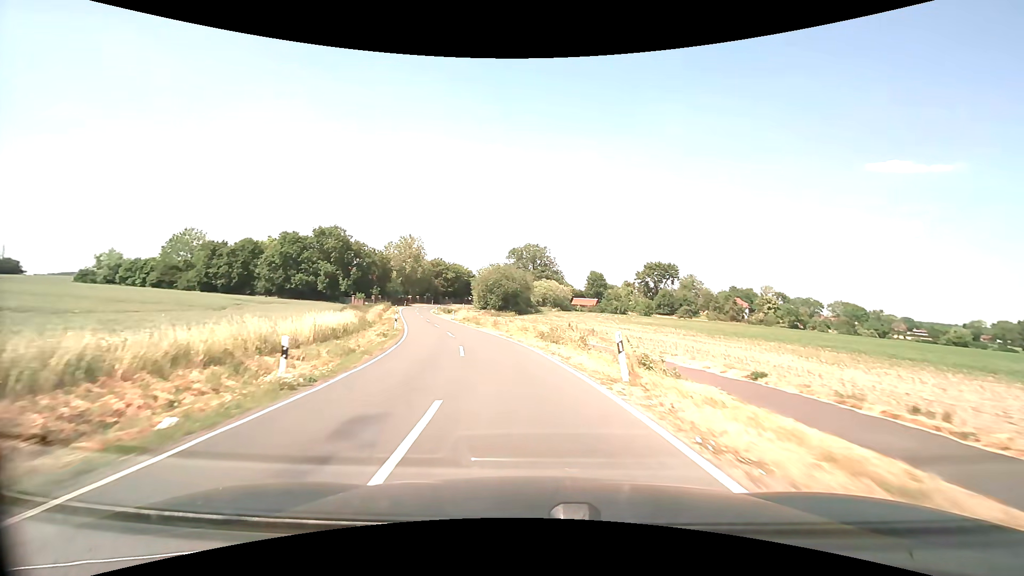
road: secondary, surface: asphalt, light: Day
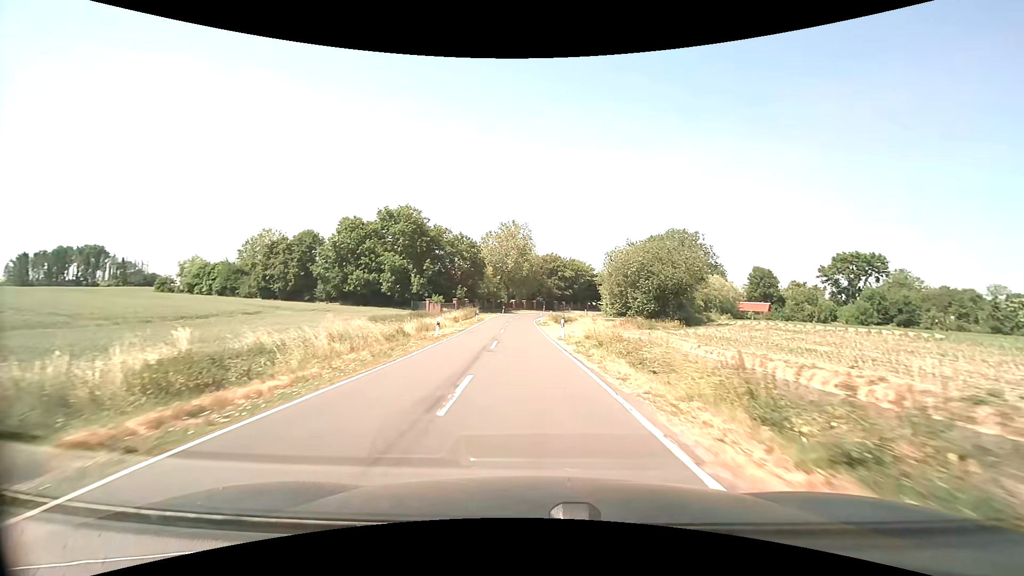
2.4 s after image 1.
(-4.4, +33.4) m; -14°
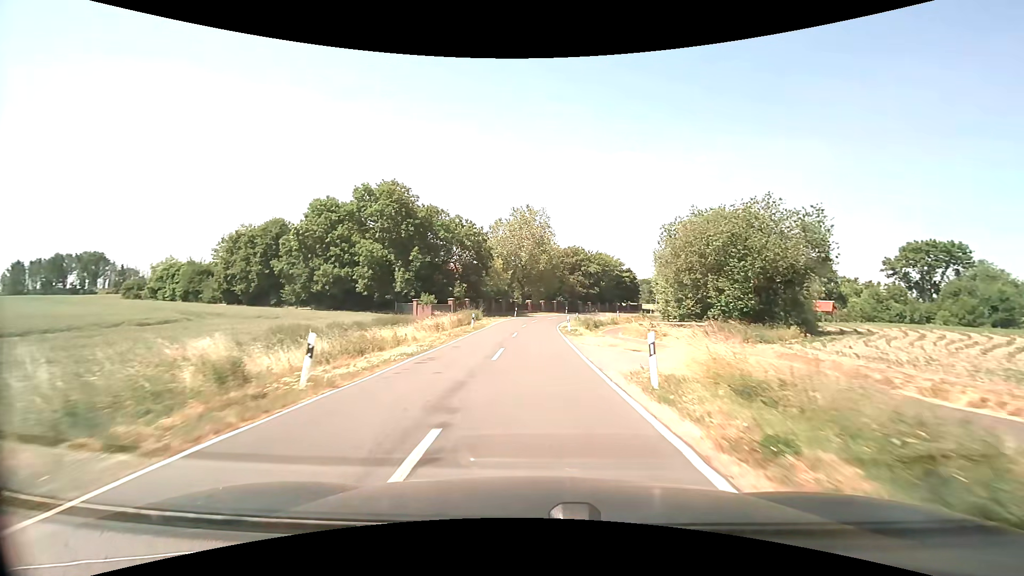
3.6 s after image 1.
(-0.4, +17.1) m; -2°
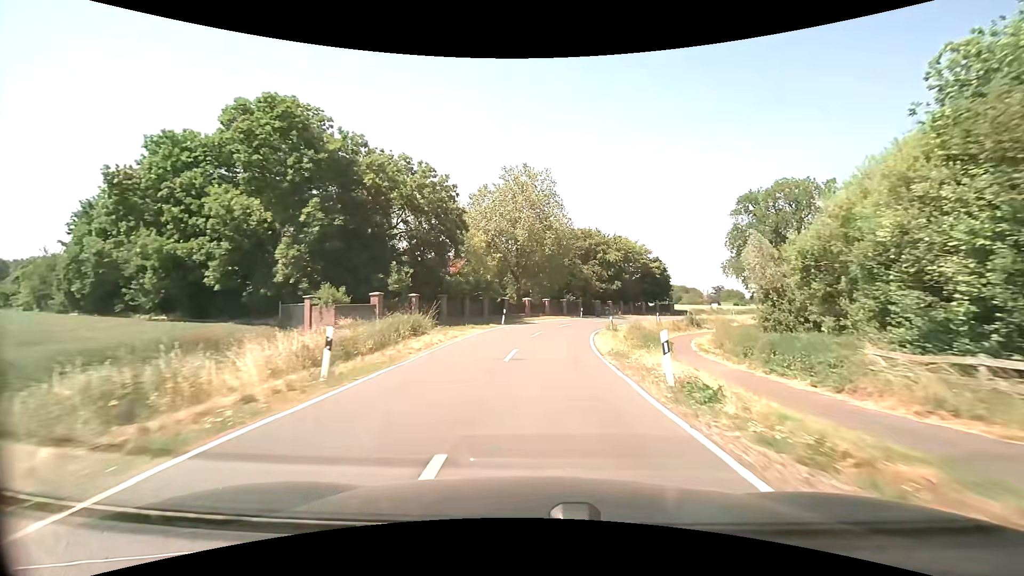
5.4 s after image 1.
(-0.5, +25.2) m; -1°
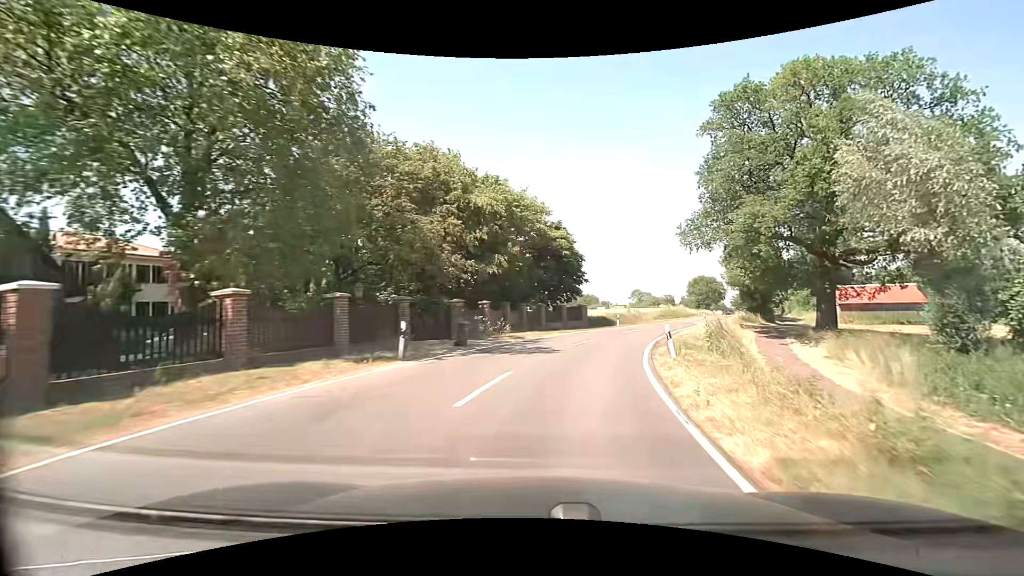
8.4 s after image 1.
(+4.0, +40.5) m; +16°
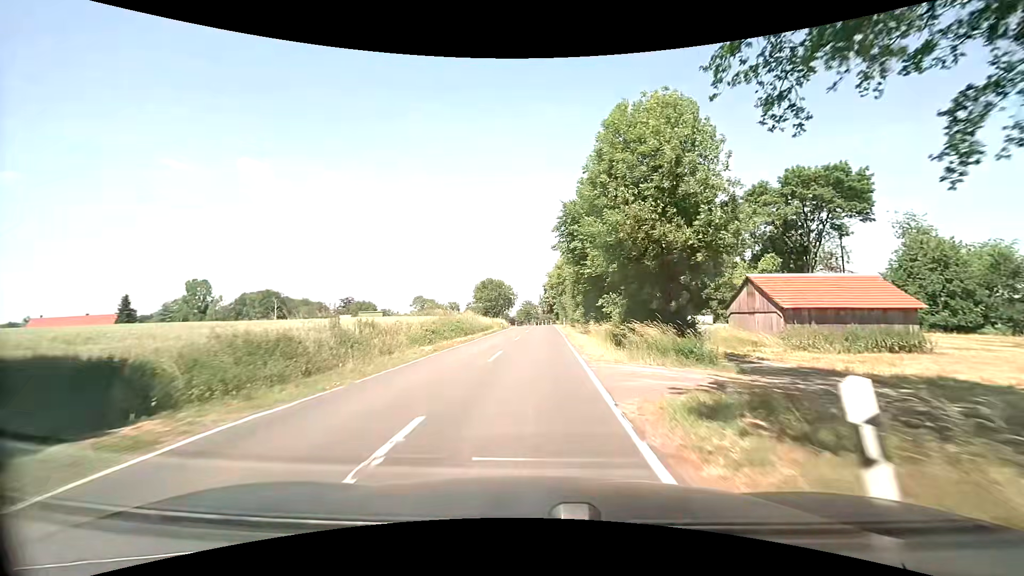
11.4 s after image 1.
(+9.8, +38.7) m; +24°
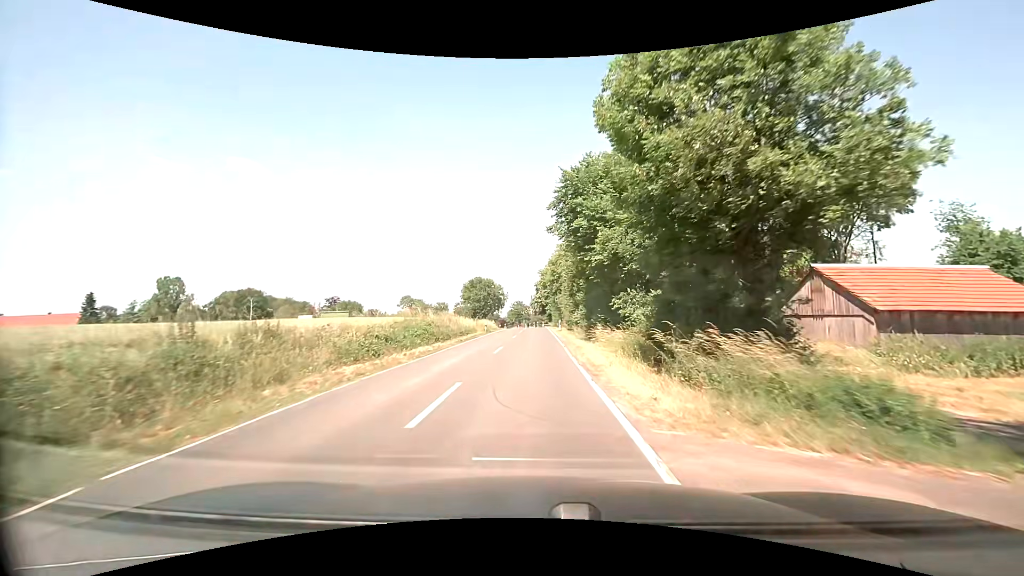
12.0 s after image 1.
(+0.1, +8.4) m; +2°
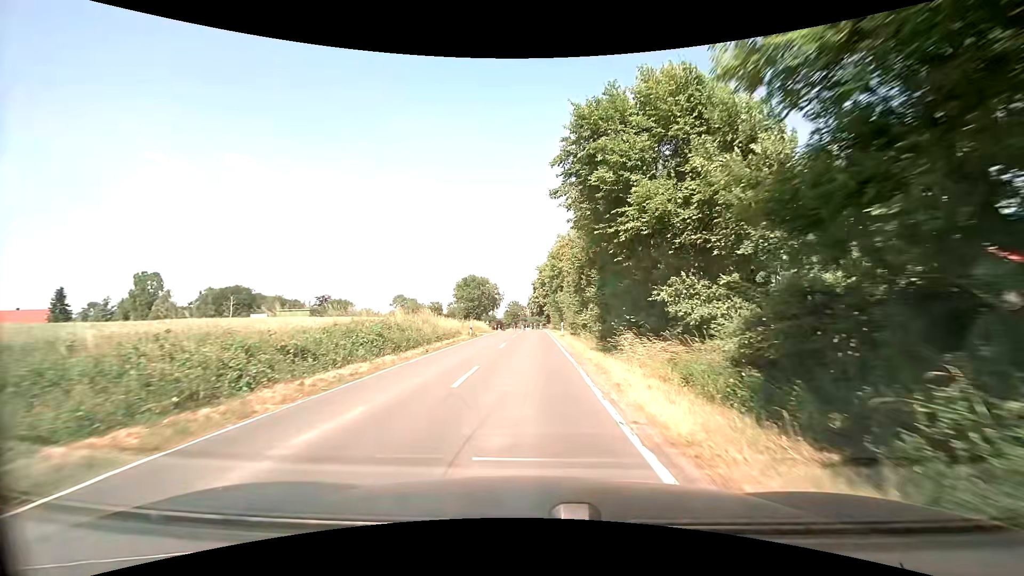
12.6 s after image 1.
(0.0, +8.7) m; 0°
(0, +10) (0, +20) (0, +30) (0, +40) (0, +50) (-1, +60) (-1, +70) (-2, +80) (-2, +90) (-3, +100) m
